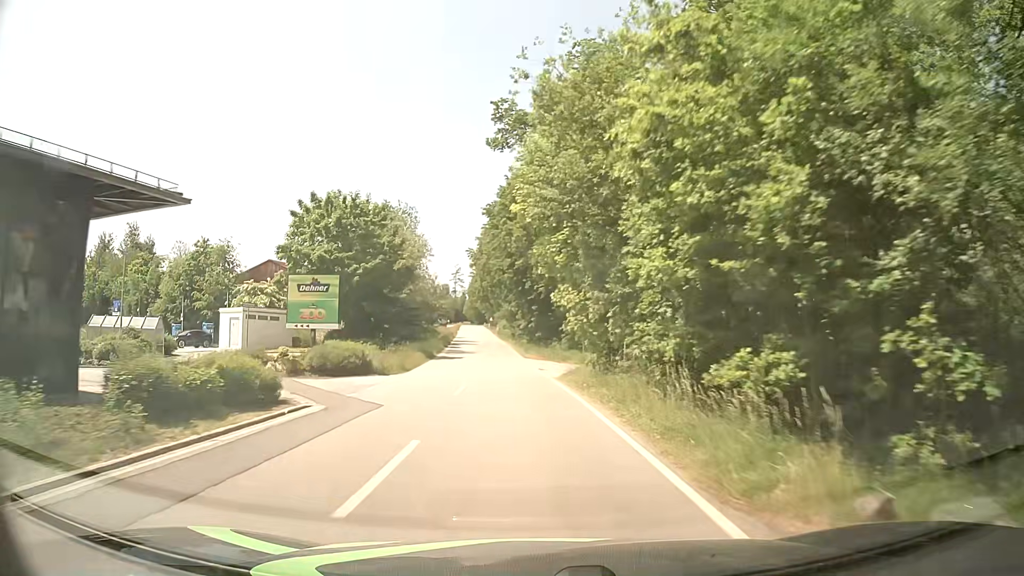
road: tertiary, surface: asphalt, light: Day
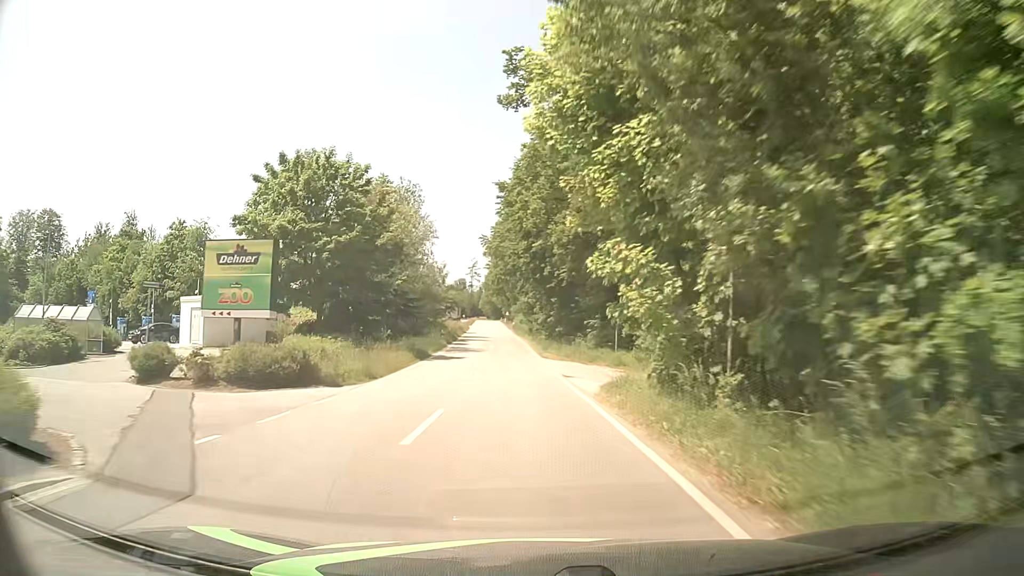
(-0.1, +9.0) m; -2°
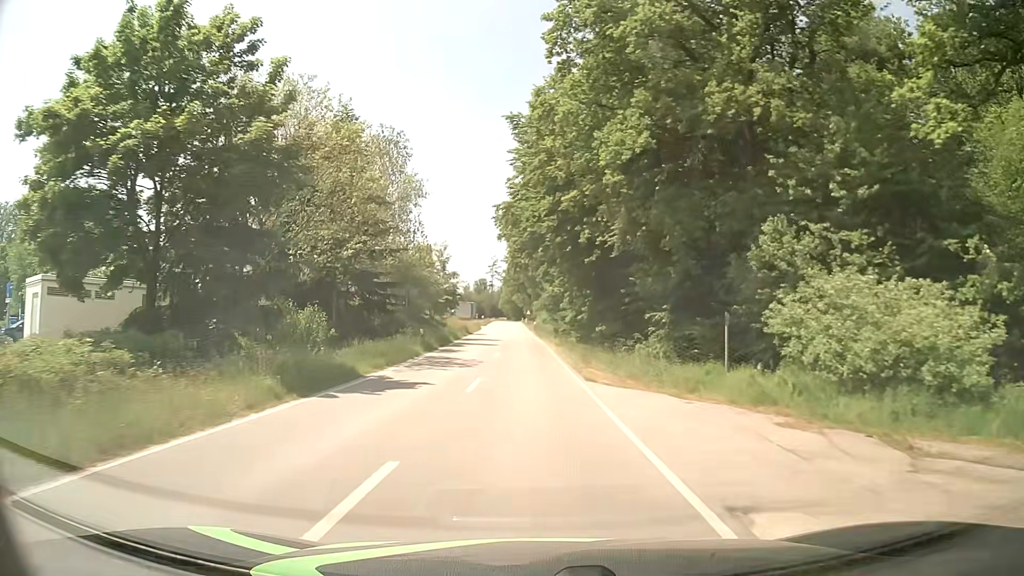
(-0.3, +18.1) m; -1°
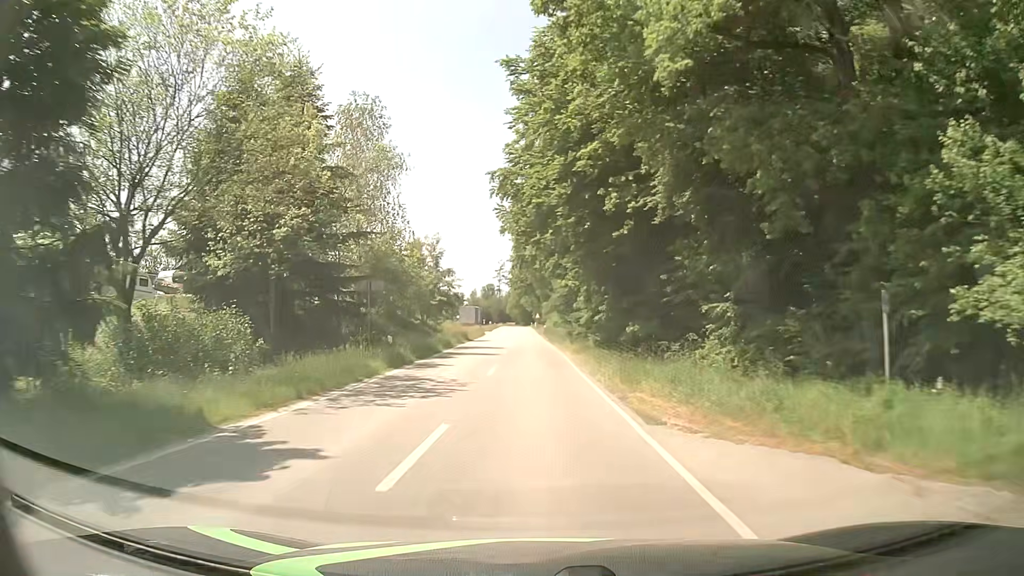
(-0.1, +9.0) m; -1°
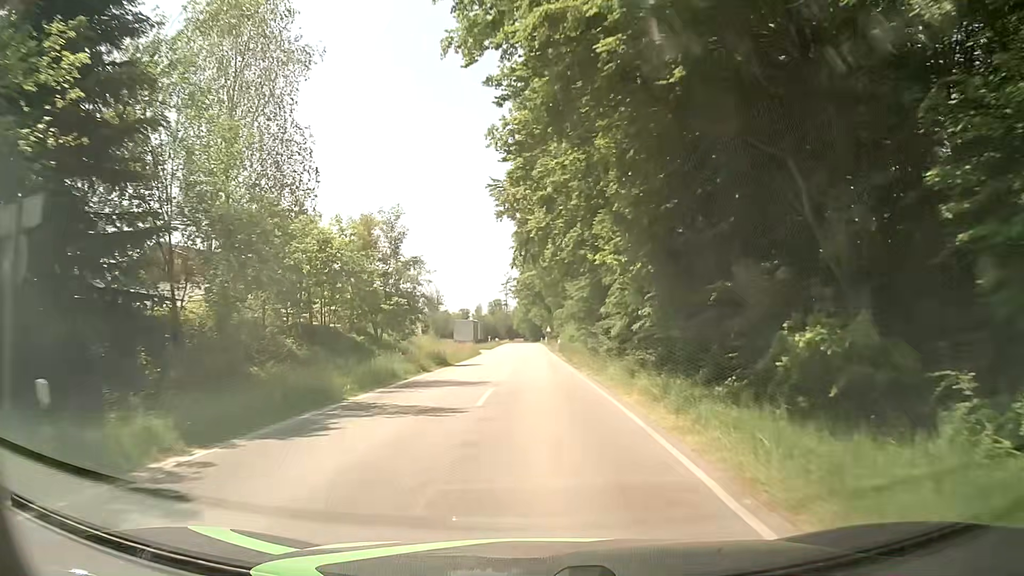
(-0.1, +18.0) m; -1°
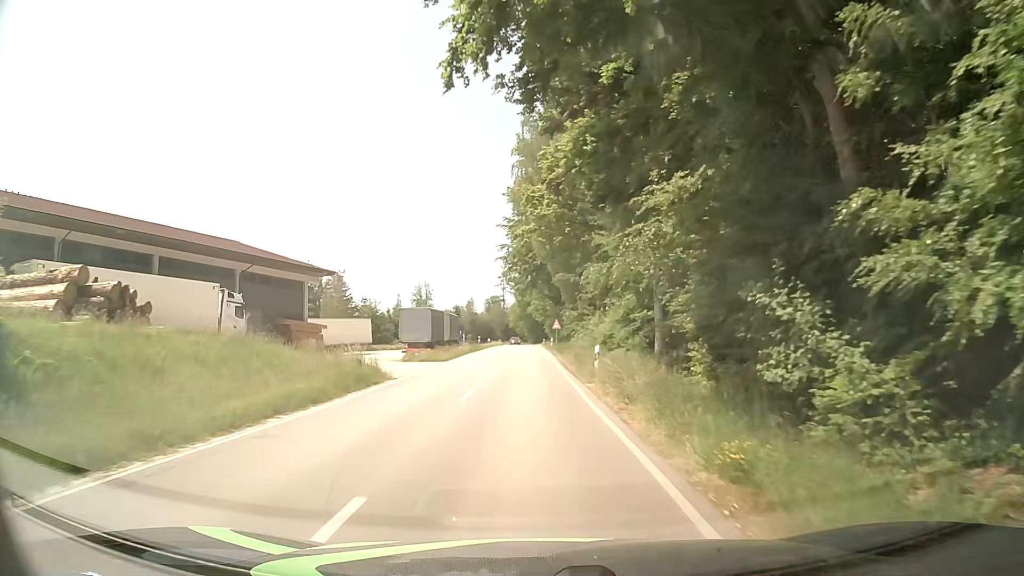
(+0.4, +35.6) m; +1°
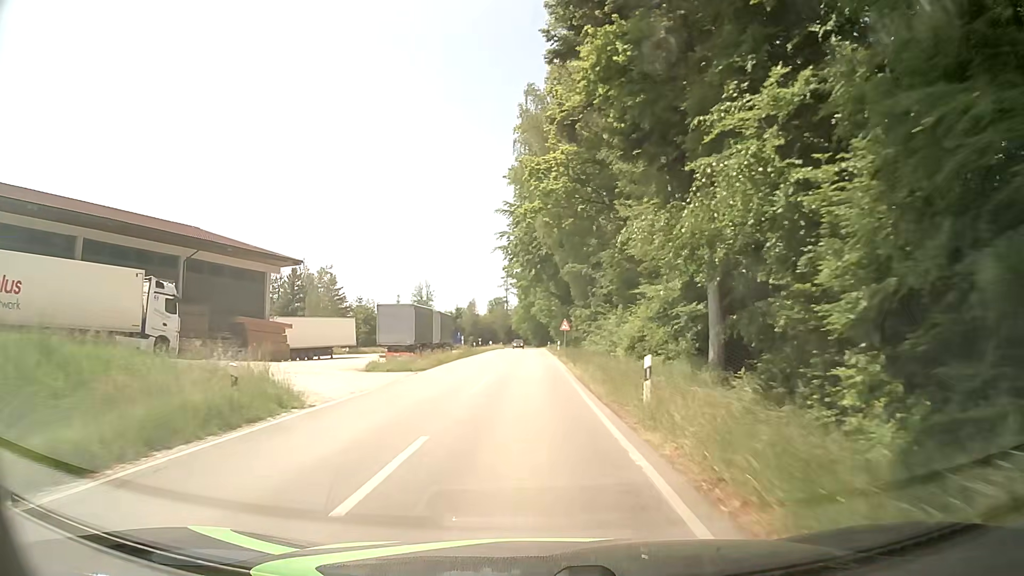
(0.0, +9.0) m; 0°
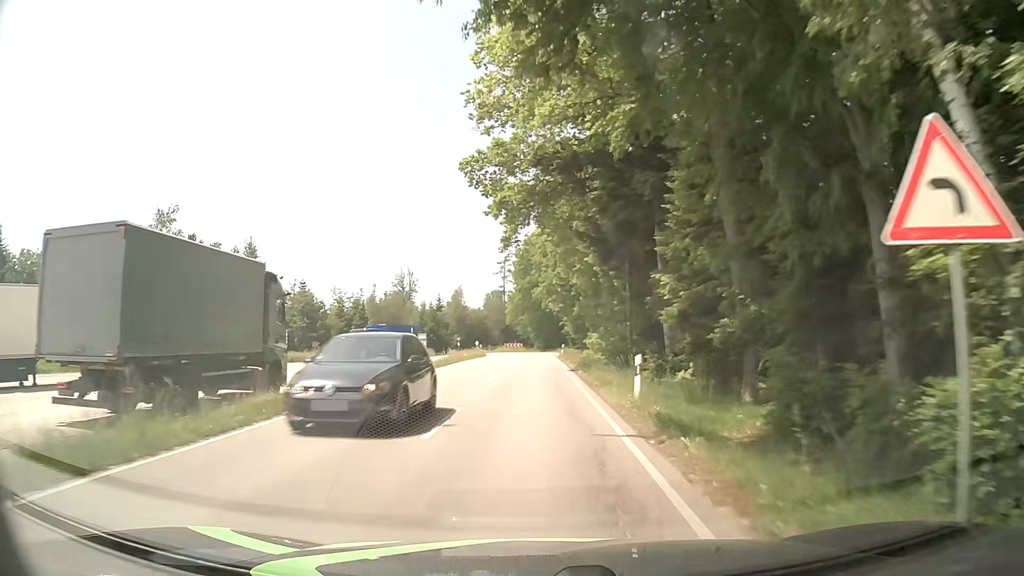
(-0.6, +45.1) m; -1°
(0, +10) (0, +20) (0, +30) (0, +40) (0, +50) (0, +60) (0, +70) (-2, +80) (-7, +88) (-14, +95) m
